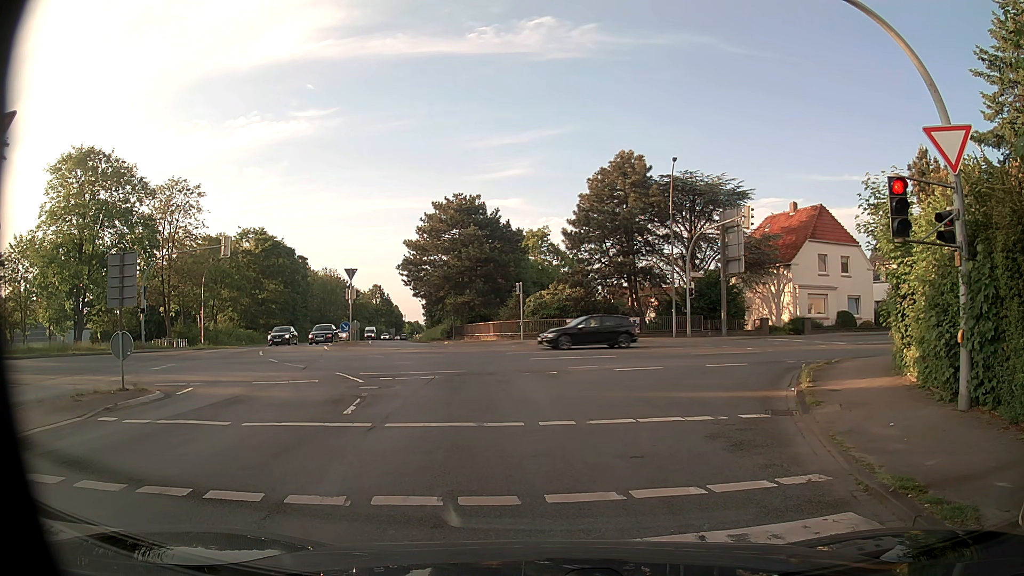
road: primary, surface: asphalt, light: Day
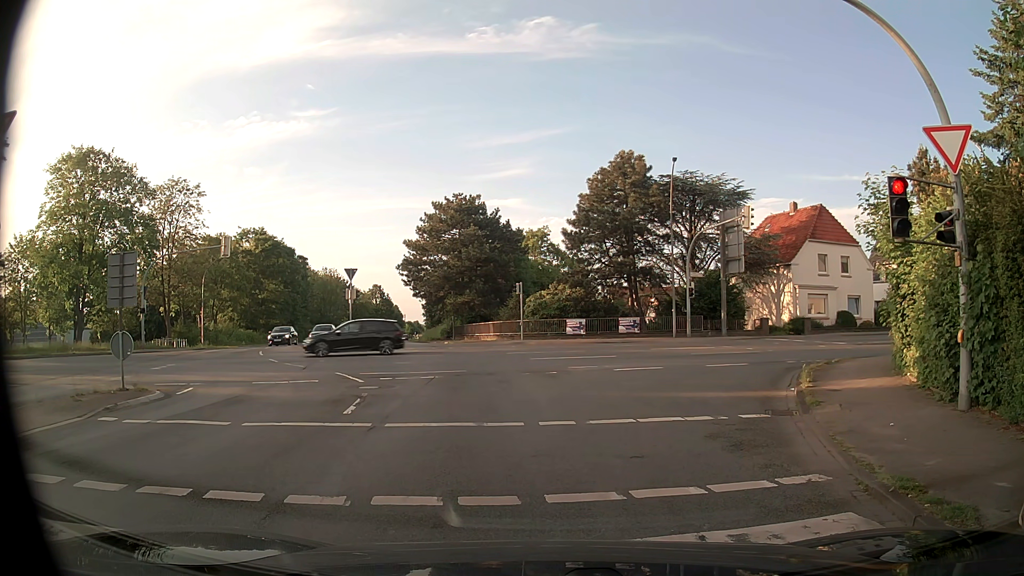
(0.0, 0.0) m; 0°
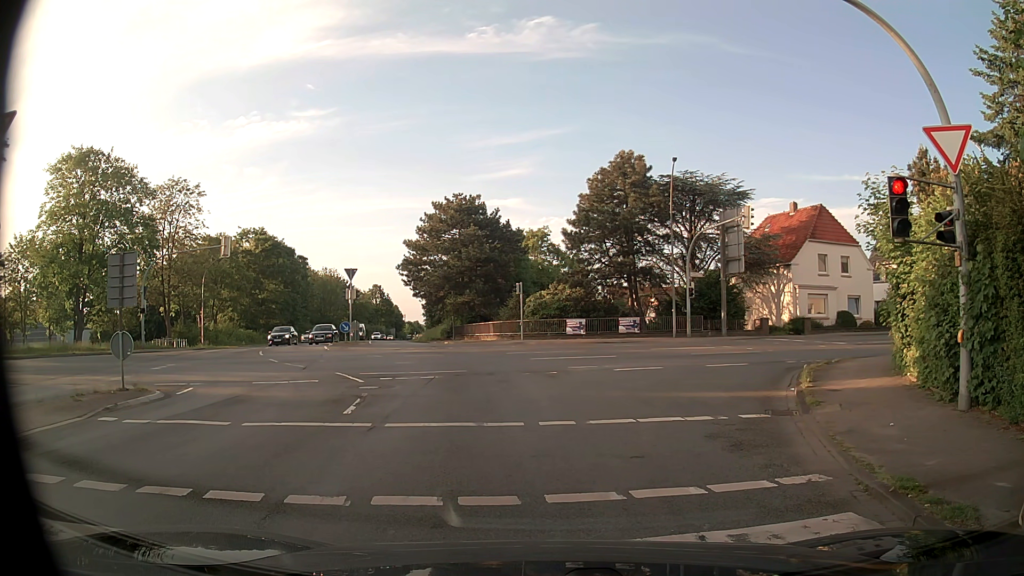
(0.0, 0.0) m; 0°
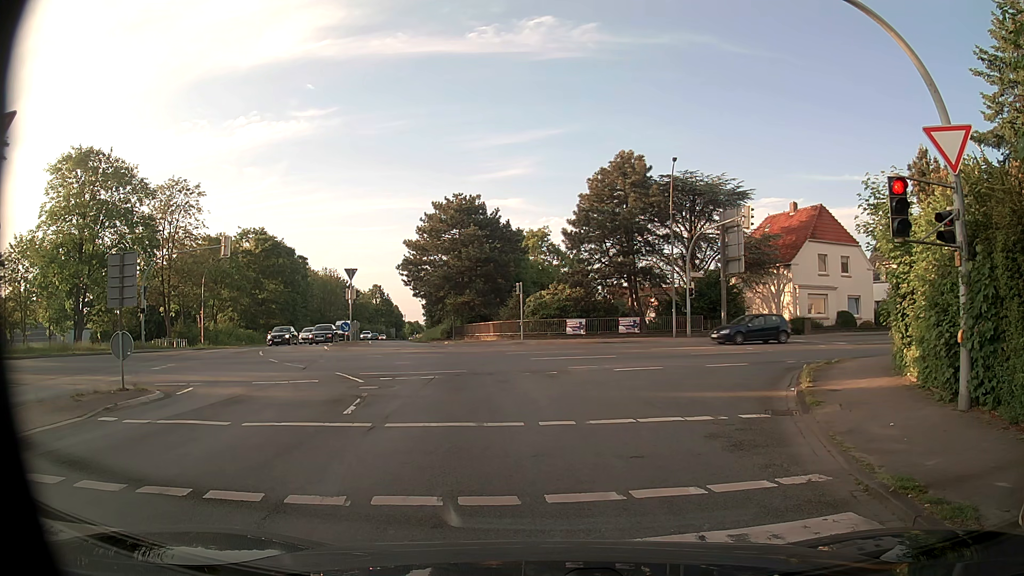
(0.0, 0.0) m; 0°
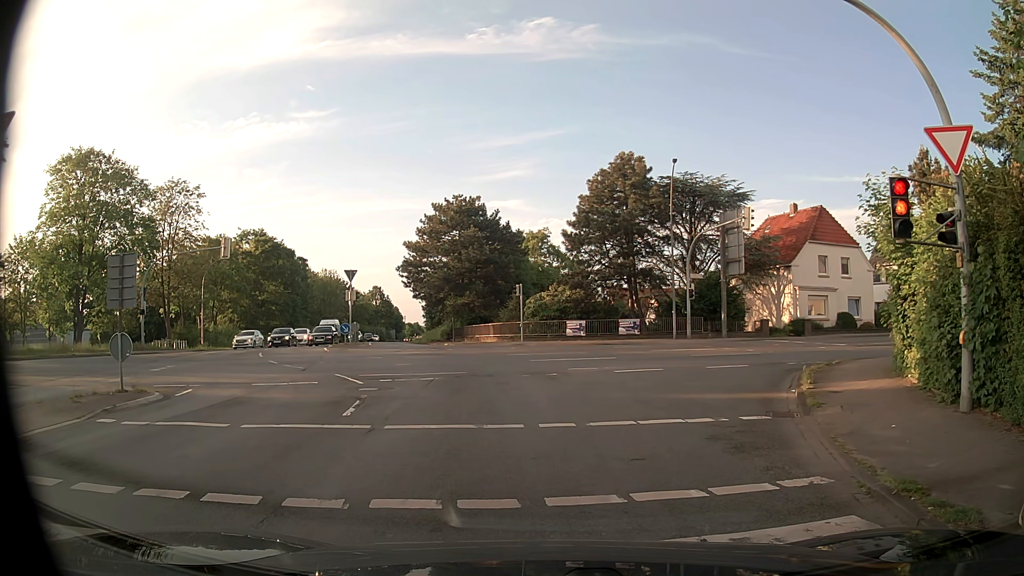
(0.0, 0.0) m; 0°
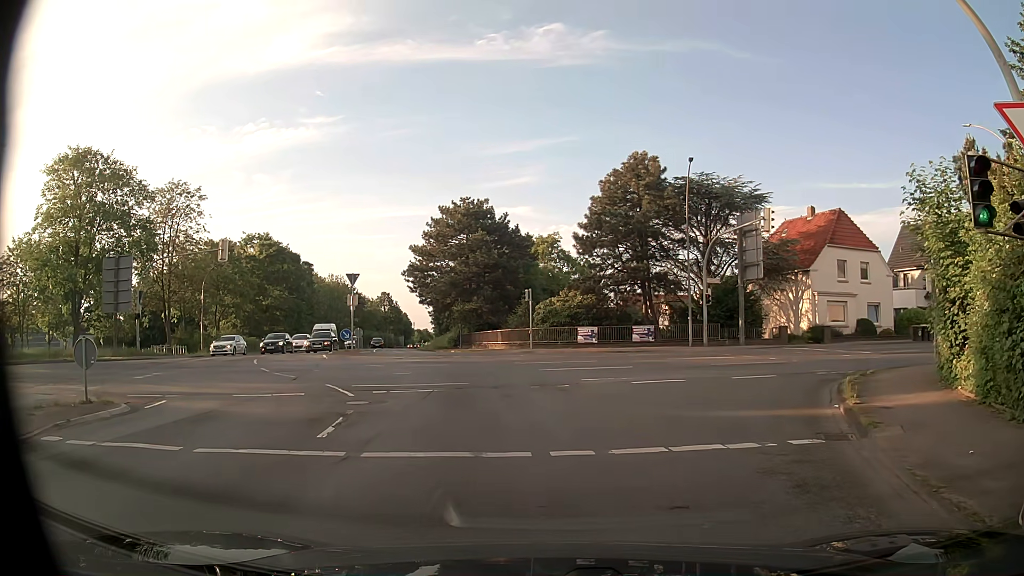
(0.0, +1.9) m; 0°
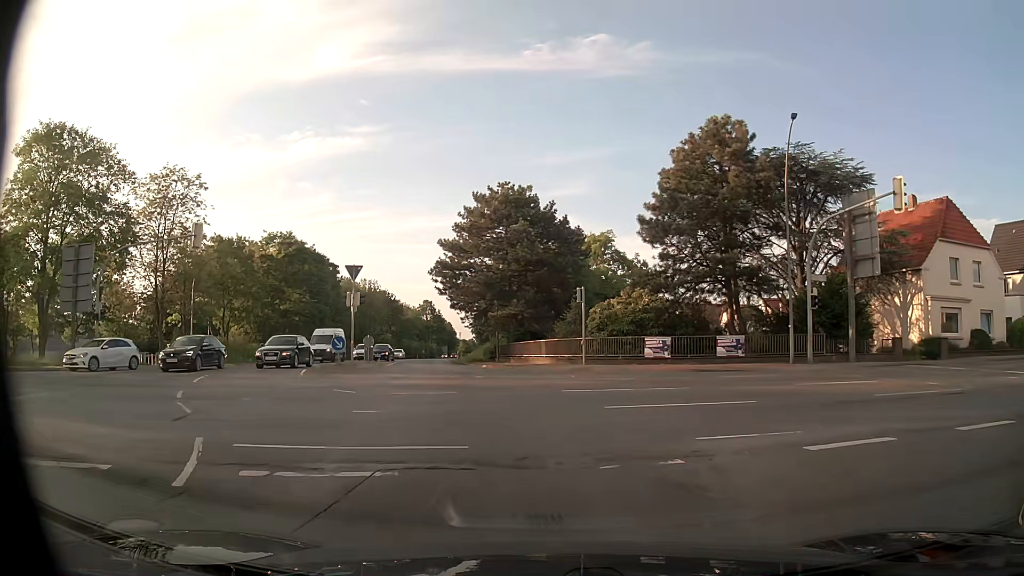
(-0.2, +9.6) m; -4°
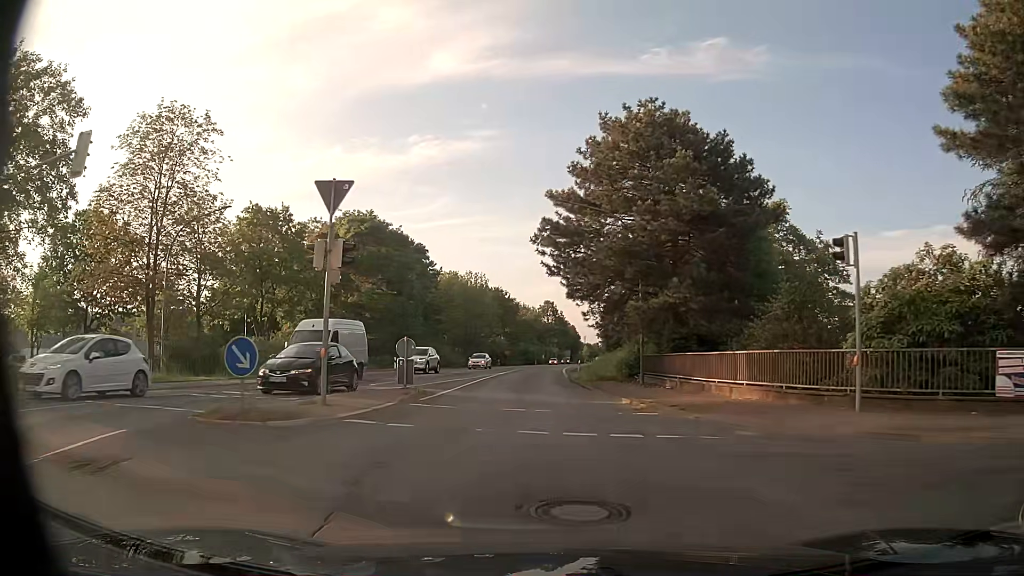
(-1.7, +18.2) m; -10°
(0, +10) (-1, +20) (-1, +30) (-1, +40) (-1, +50) (-1, +60) (-1, +70) (-1, +80) (0, +90) (0, +100) m
